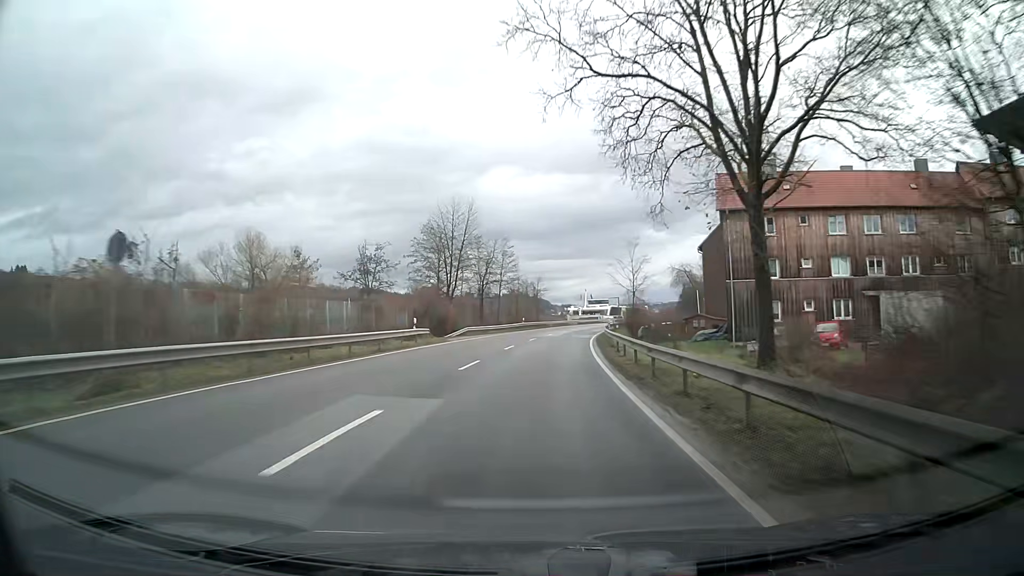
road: primary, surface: asphalt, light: Day
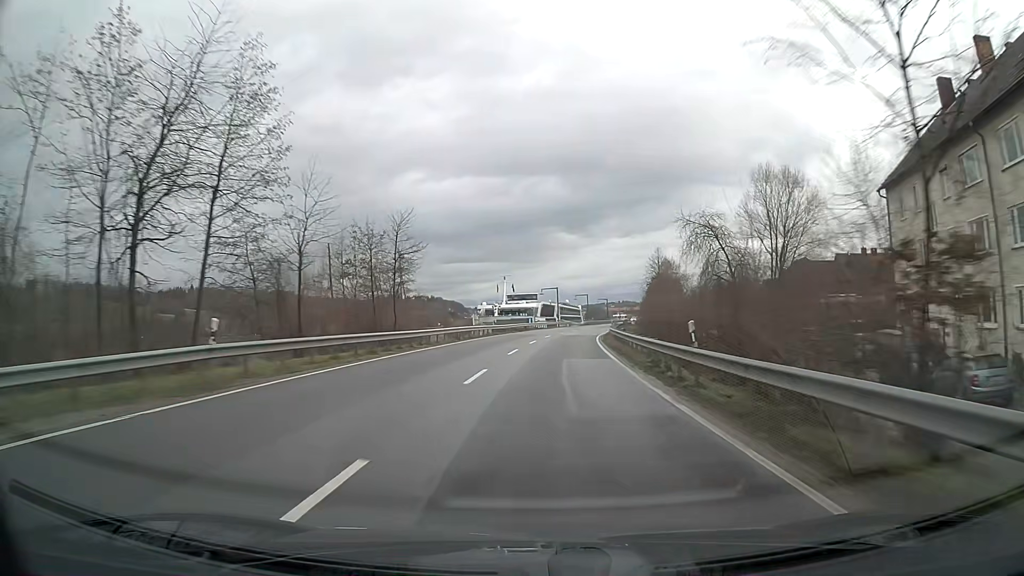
(+4.0, +63.0) m; +7°
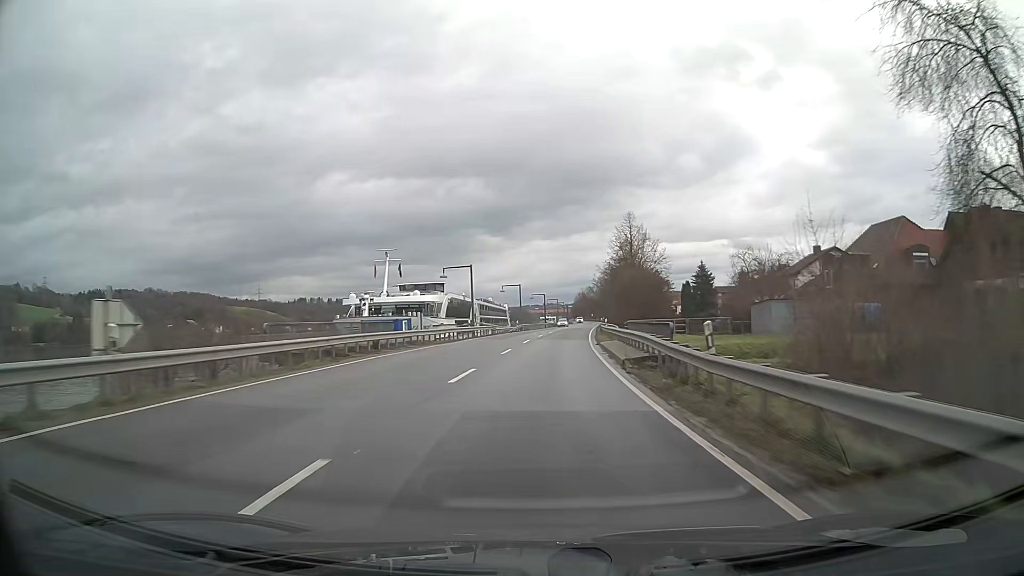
(+2.5, +47.3) m; +6°
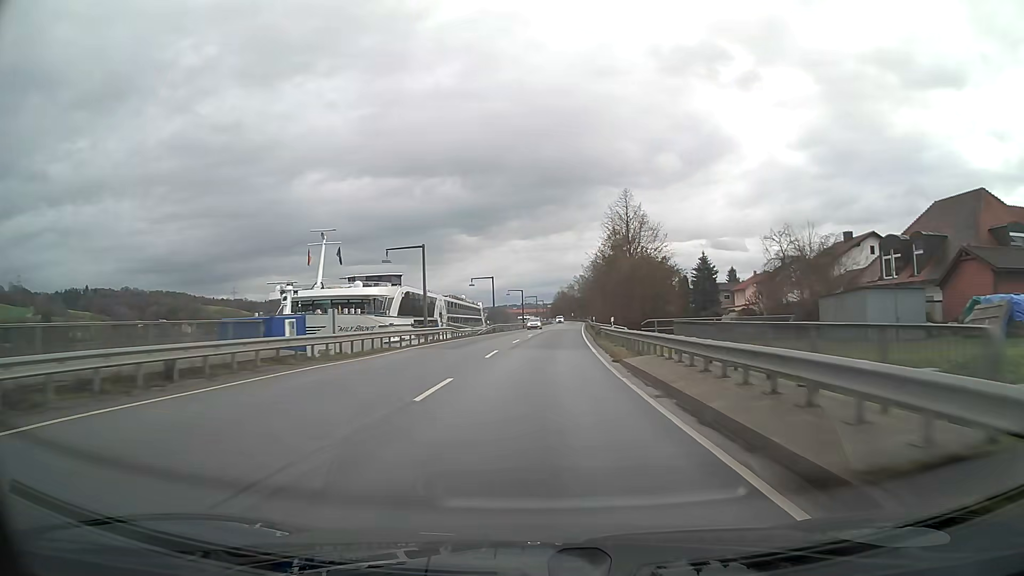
(+0.2, +15.8) m; +2°
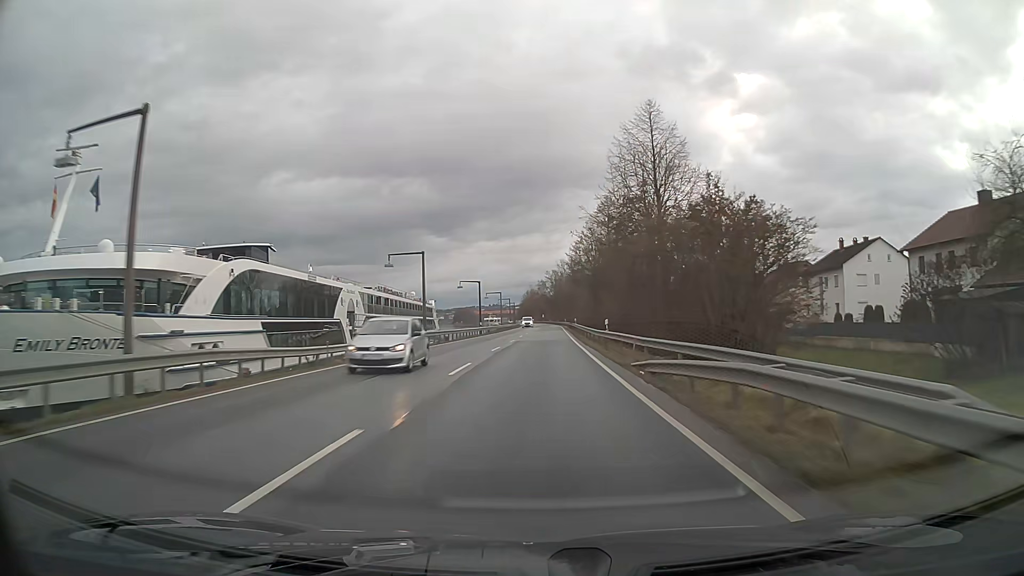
(+0.7, +31.6) m; +2°
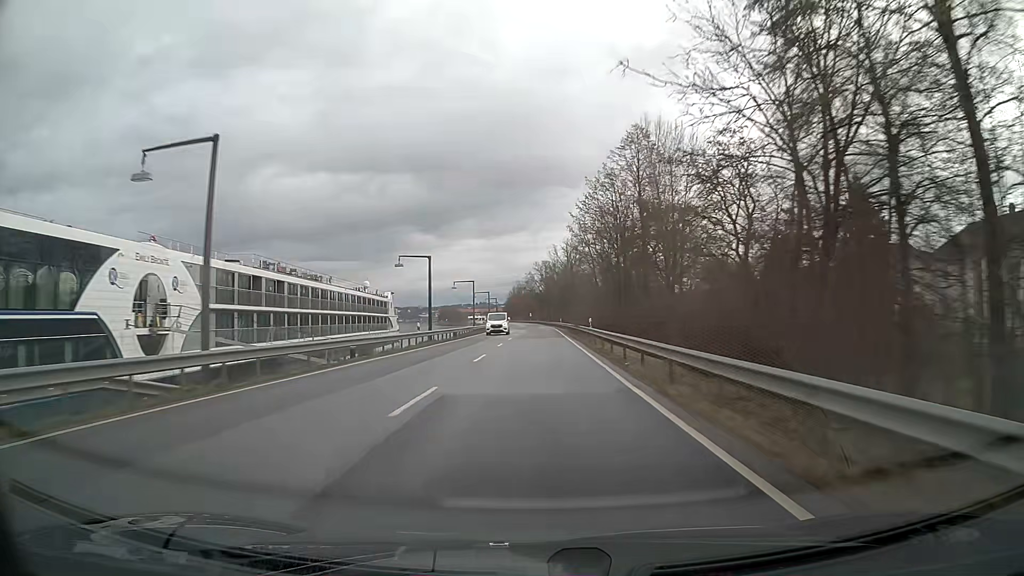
(+0.2, +31.6) m; +1°
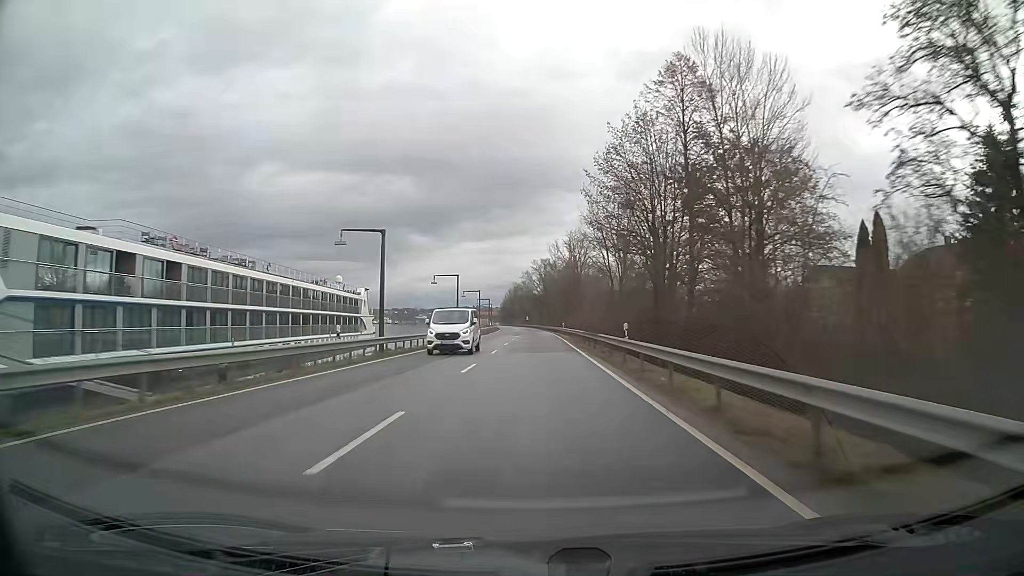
(0.0, +15.8) m; 0°
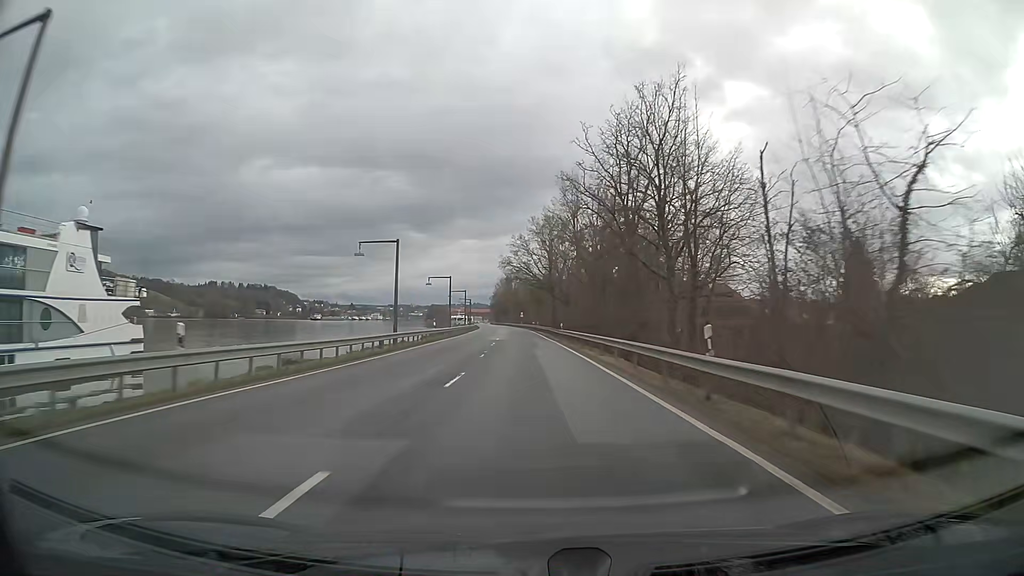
(+0.1, +63.2) m; 0°
(0, +10) (0, +20) (0, +30) (-1, +40) (-1, +50) (-1, +60) (-2, +70) (-2, +80) (-2, +90) (-3, +100) m
